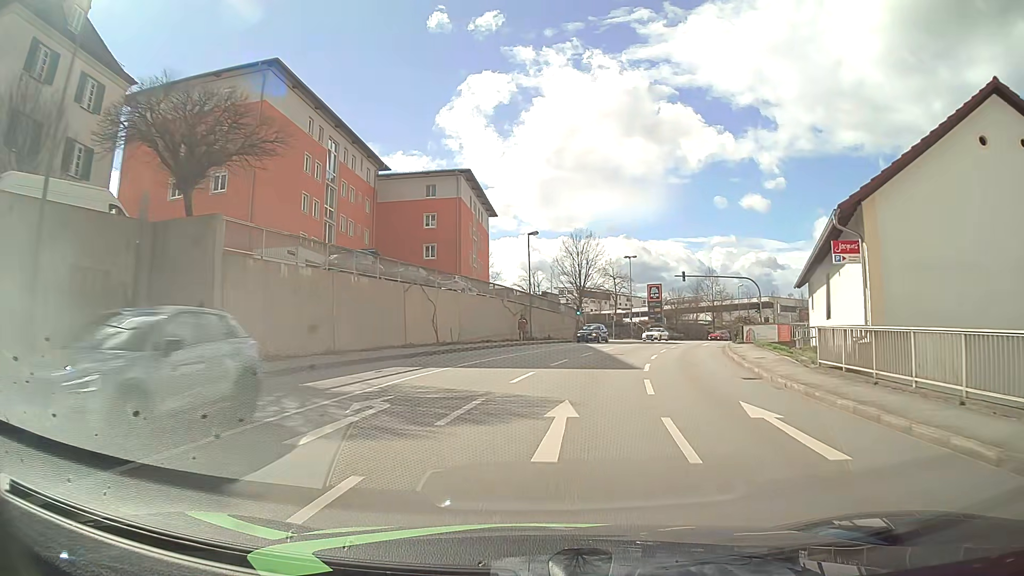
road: tertiary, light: Day
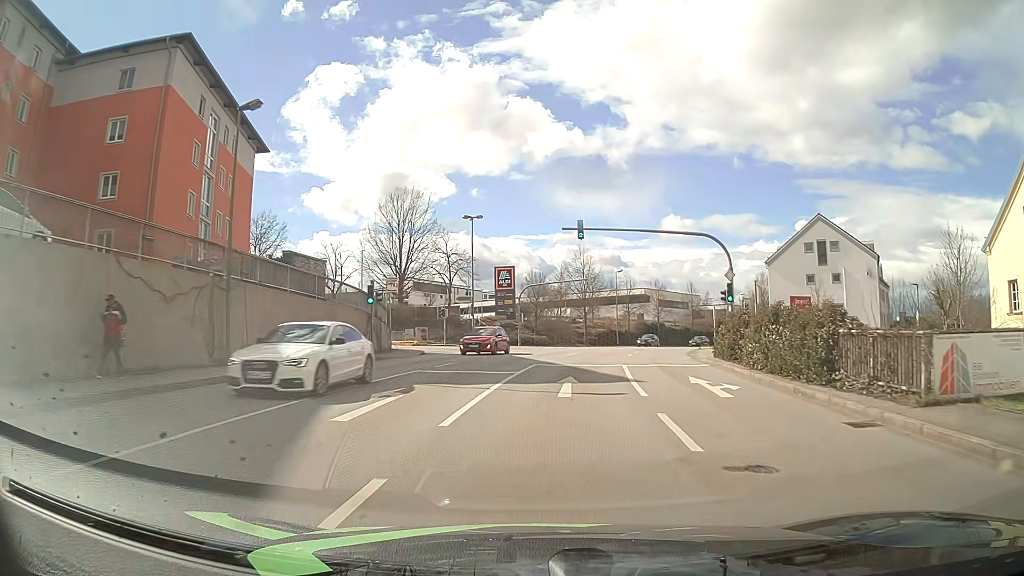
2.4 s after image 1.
(+4.0, +29.6) m; +14°
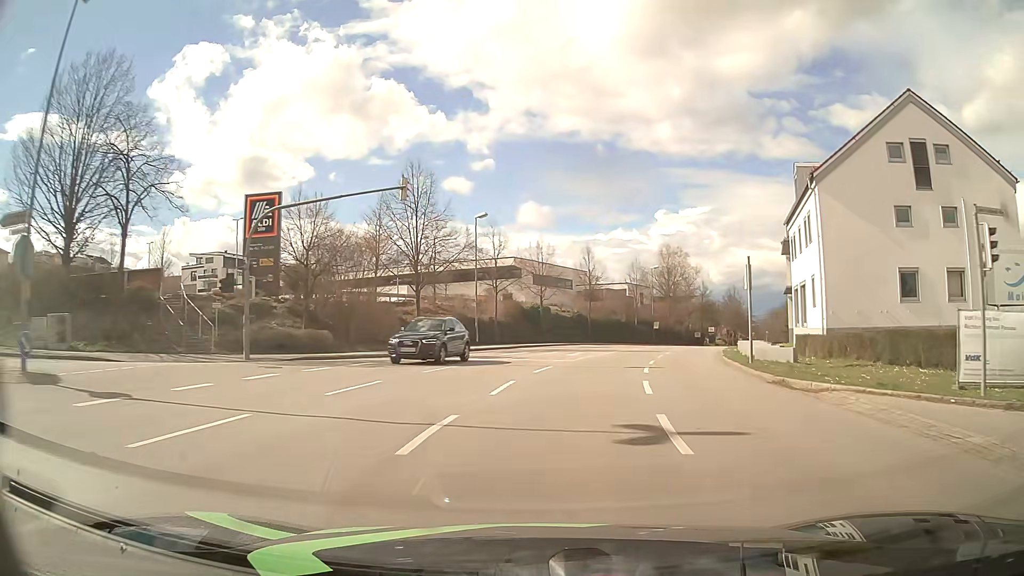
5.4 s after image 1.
(+4.0, +38.4) m; +12°
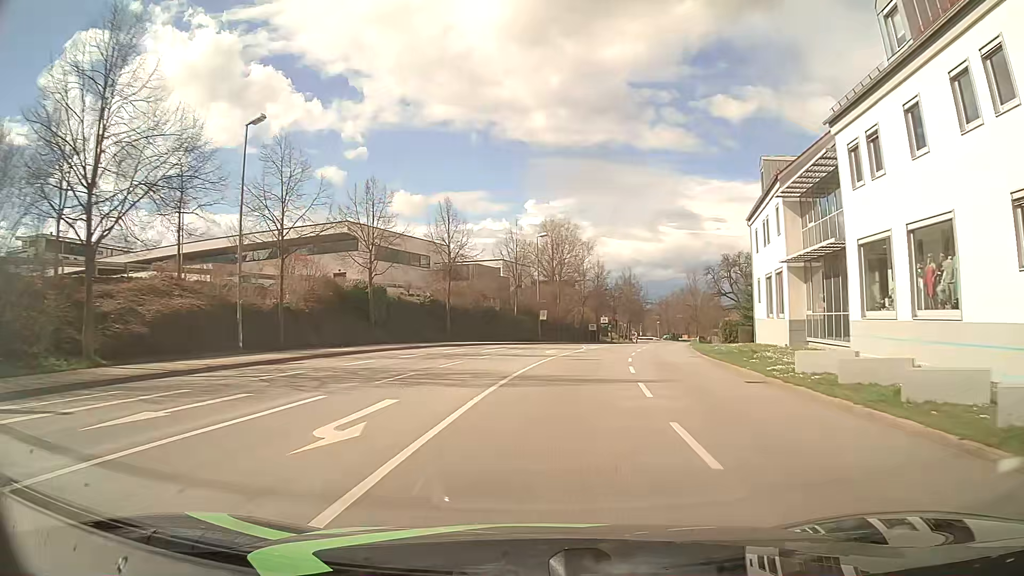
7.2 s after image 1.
(+2.4, +24.0) m; +11°
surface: asphalt
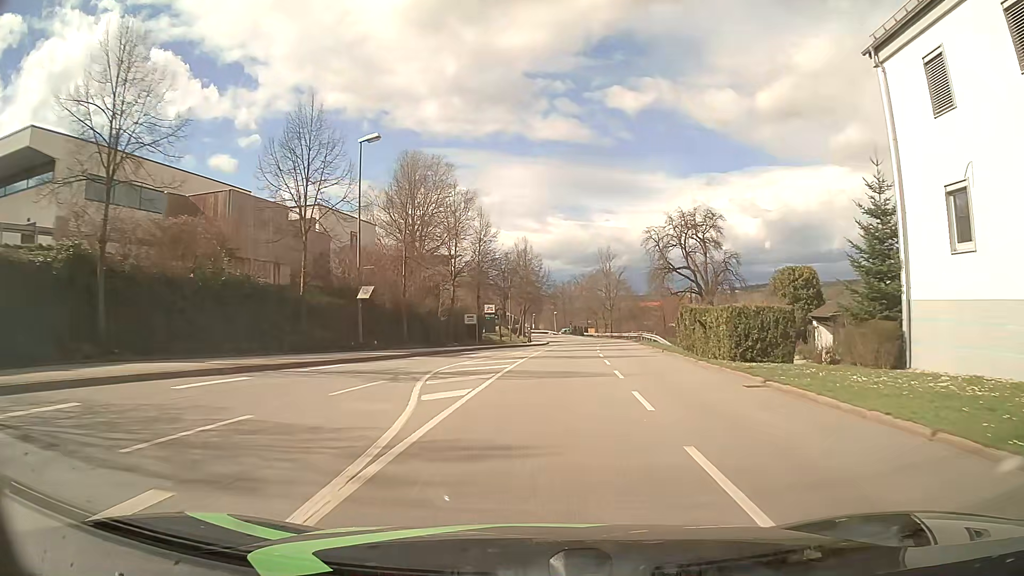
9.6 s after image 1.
(+3.0, +32.0) m; +10°
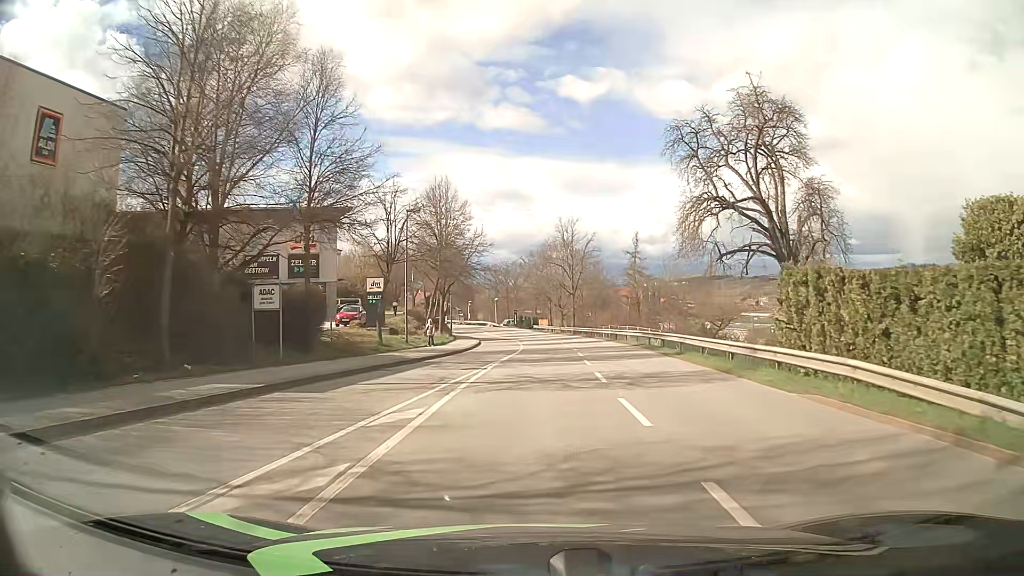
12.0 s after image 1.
(+1.4, +31.7) m; +5°
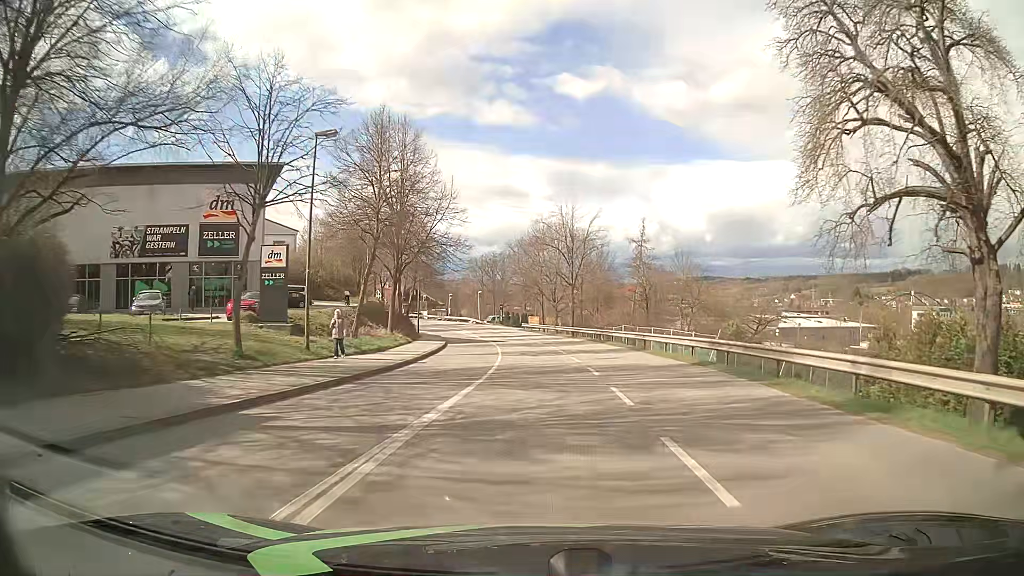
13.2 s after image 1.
(+0.1, +15.8) m; 0°
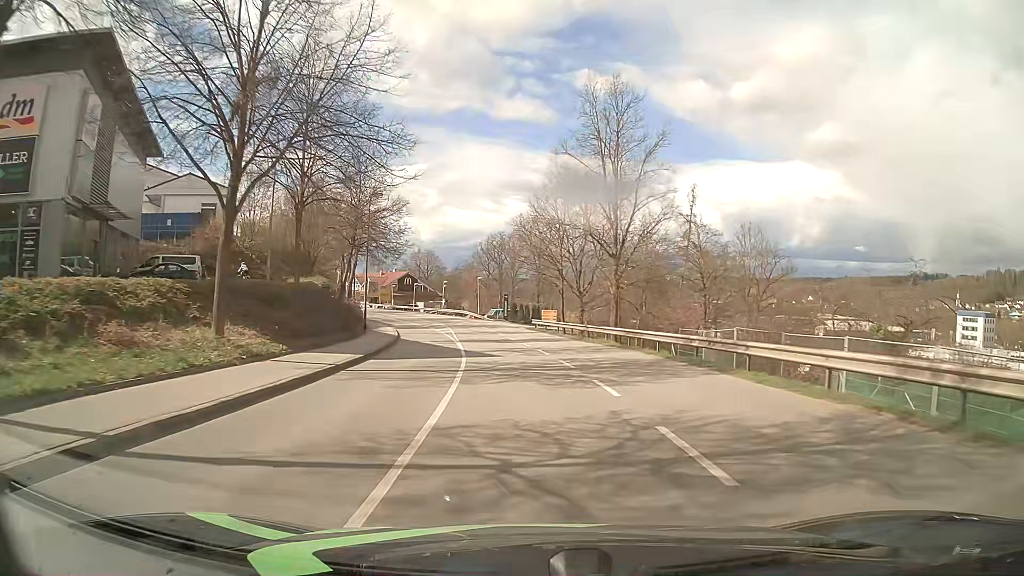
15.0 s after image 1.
(+0.1, +23.4) m; 0°
(0, +10) (-1, +20) (-2, +30) (-3, +40) (-5, +50) (-7, +60) (-9, +69) (-12, +79) (-16, +88) (-21, +97) m
